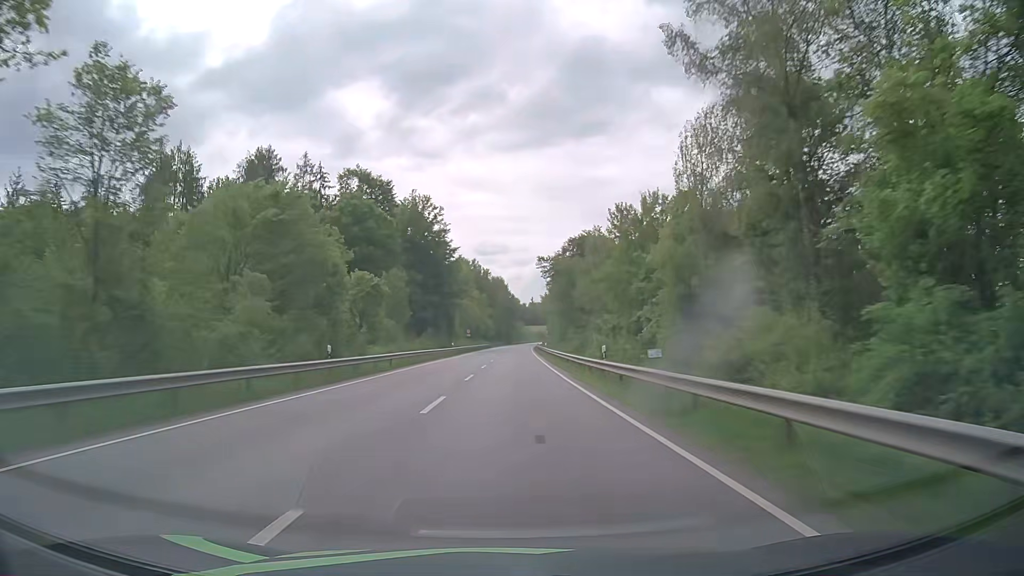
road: primary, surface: asphalt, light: Day
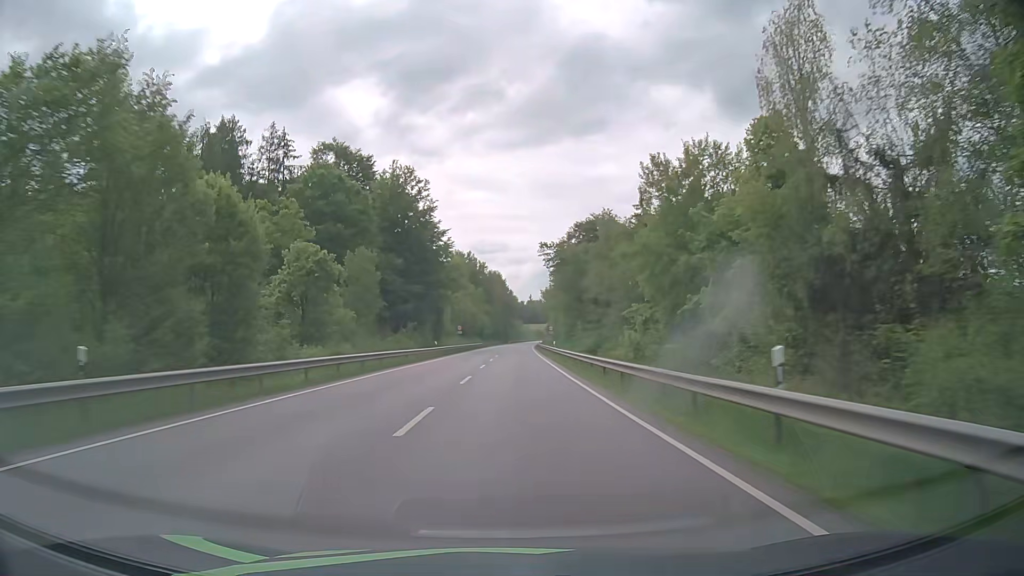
(0.0, +15.5) m; 0°
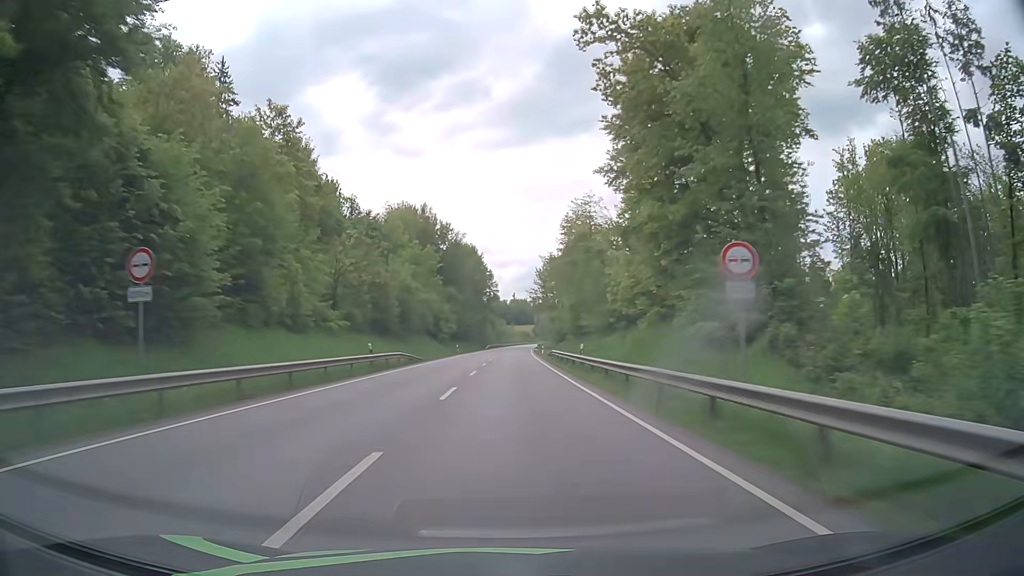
(+1.1, +77.6) m; +2°
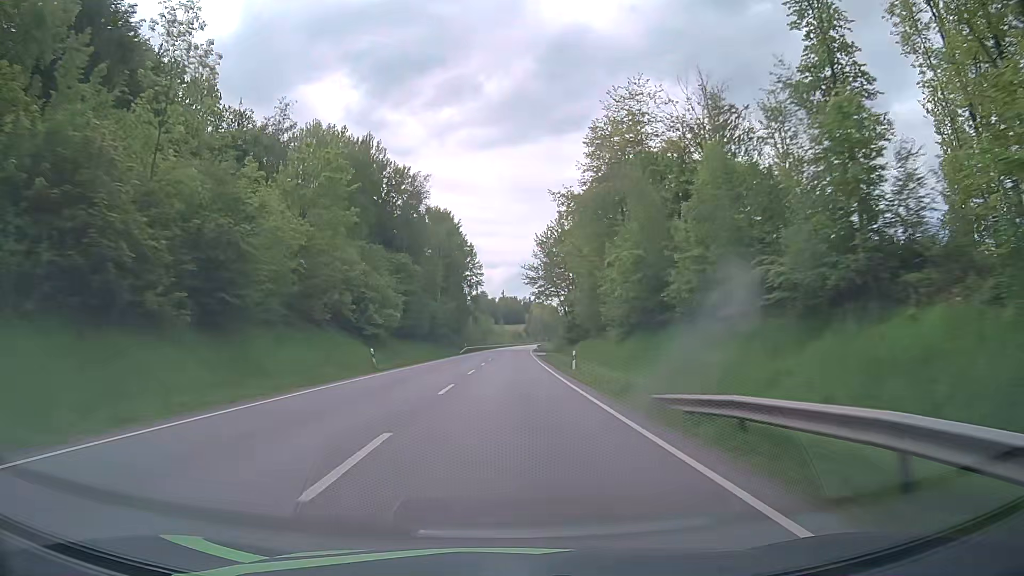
(+0.3, +46.1) m; +1°
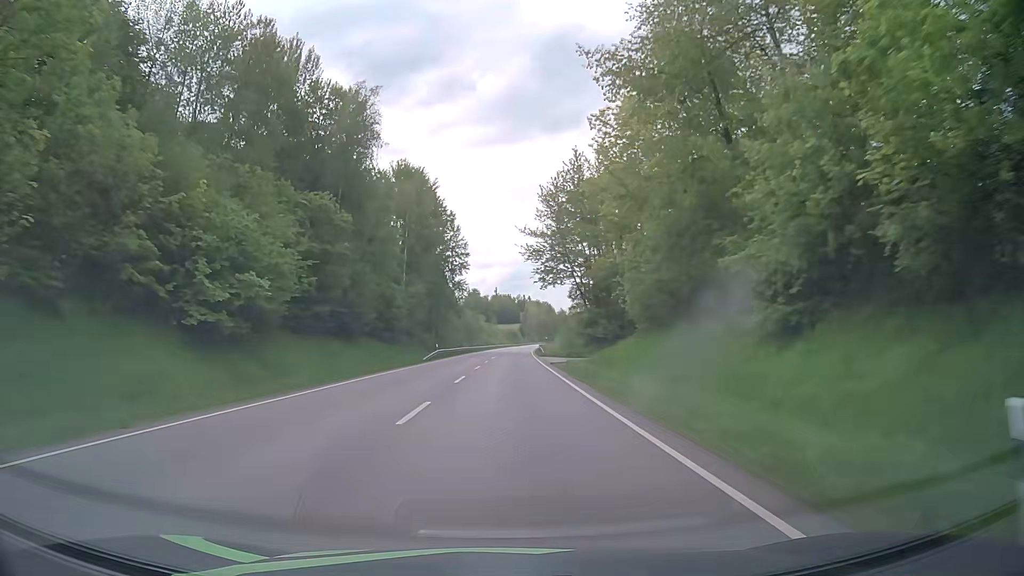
(+0.1, +30.6) m; 0°
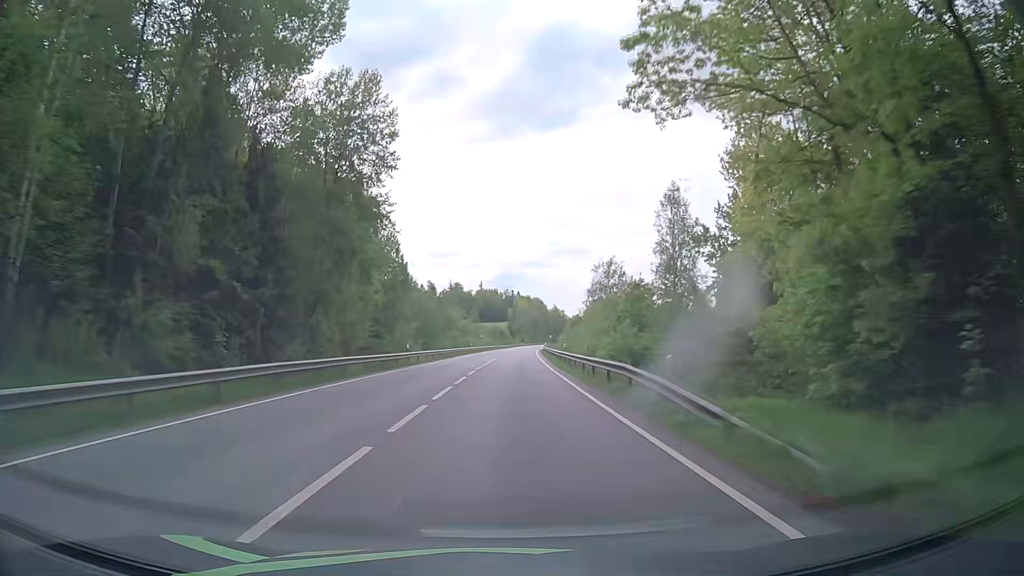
(+0.8, +61.4) m; +1°
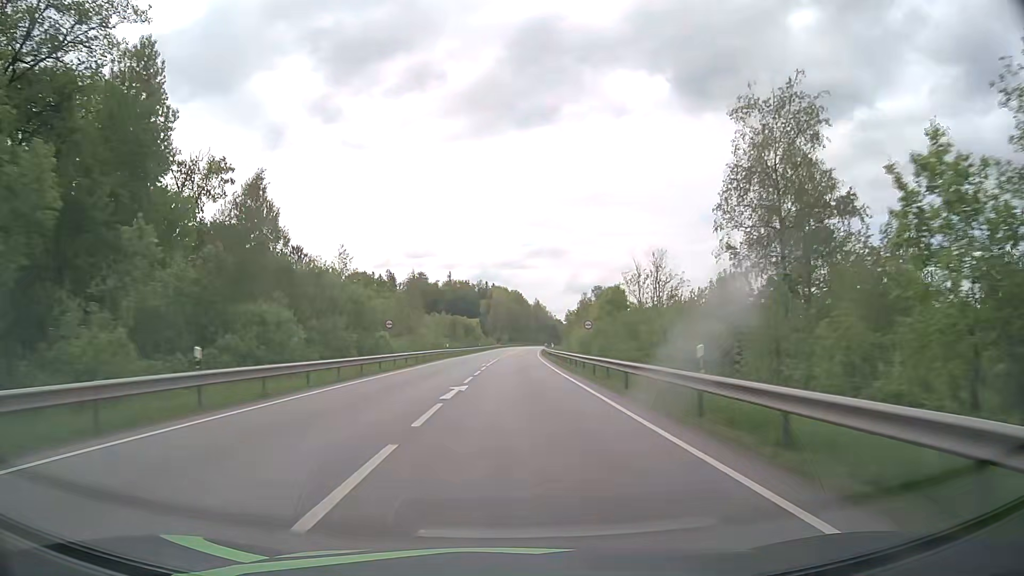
(+1.3, +77.7) m; +2°
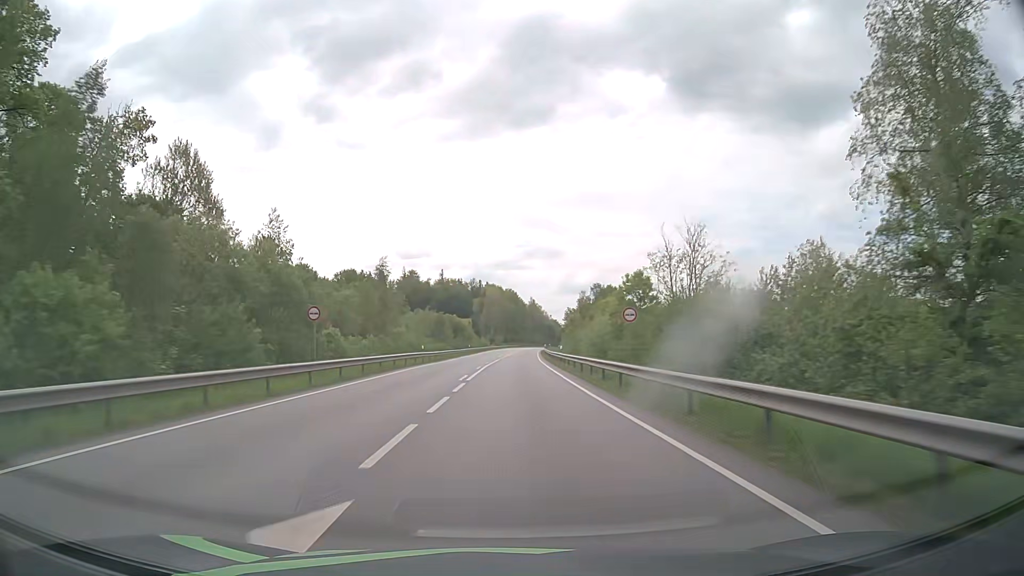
(+0.1, +15.6) m; +1°
(0, +10) (0, +20) (0, +30) (0, +40) (+1, +50) (+1, +60) (+1, +70) (+2, +80) (+2, +90) (+3, +100) m
